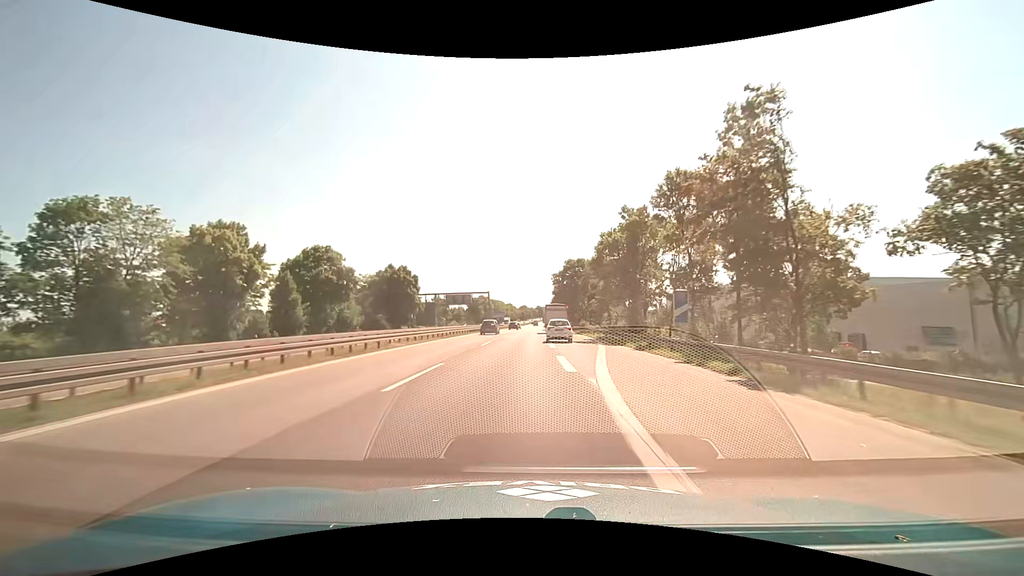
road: motorway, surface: asphalt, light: Day
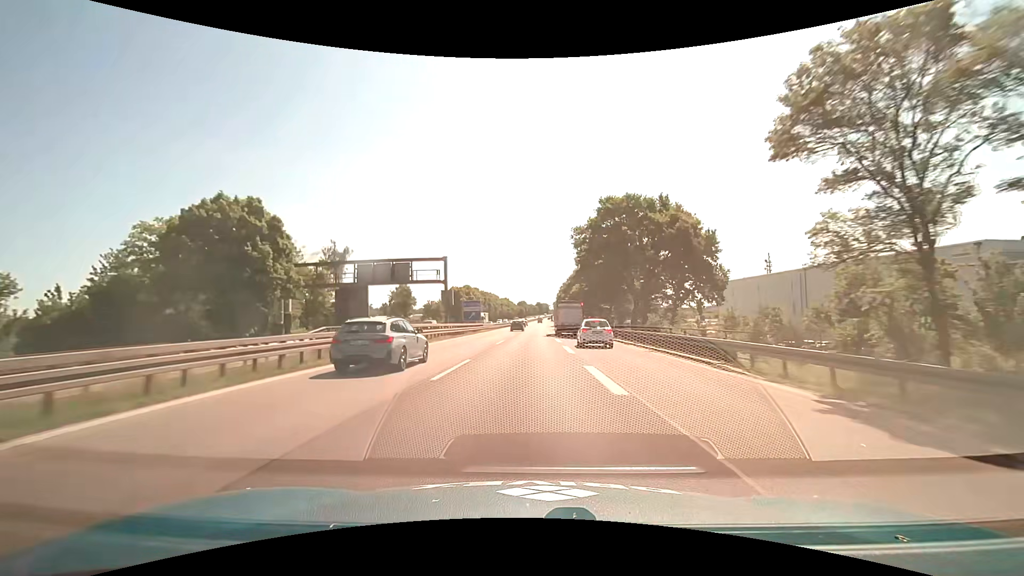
(0.0, +52.6) m; 0°
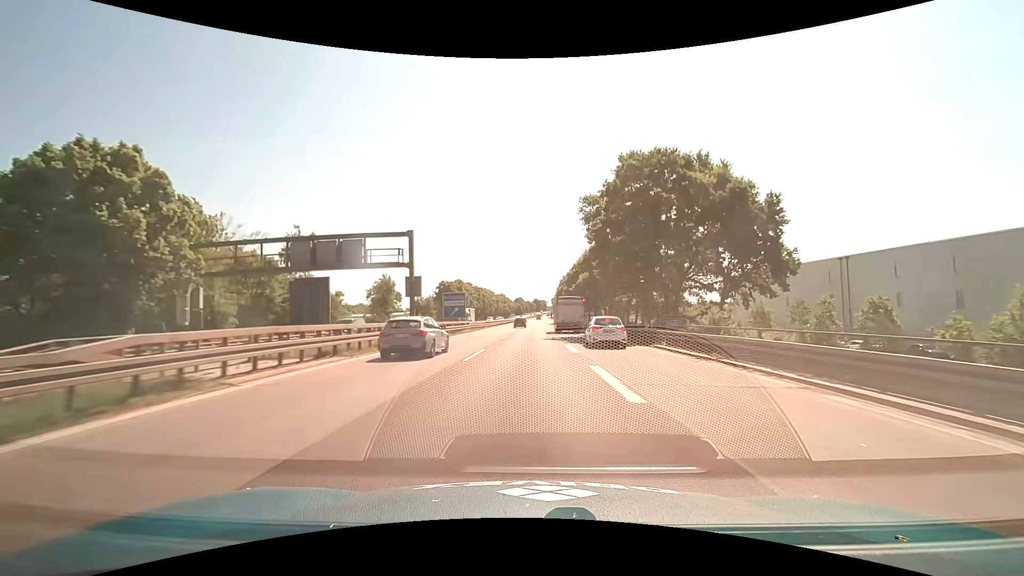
(0.0, +13.3) m; 0°
(0, +10) (0, +20) (0, +30) (0, +40) (0, +50) (0, +60) (0, +70) (+1, +80) (+1, +90) (+1, +100) m
